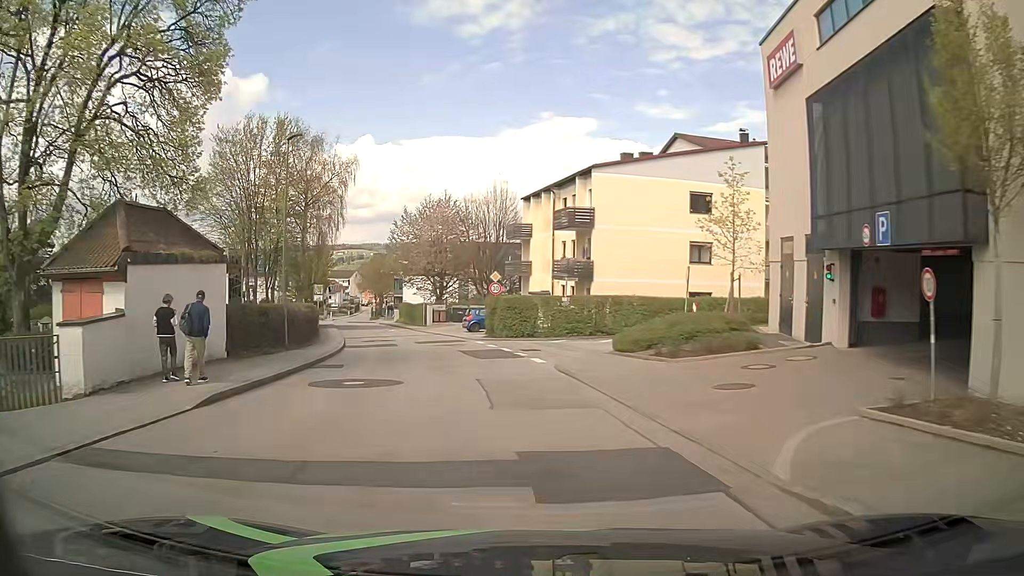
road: unclassified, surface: asphalt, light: Day
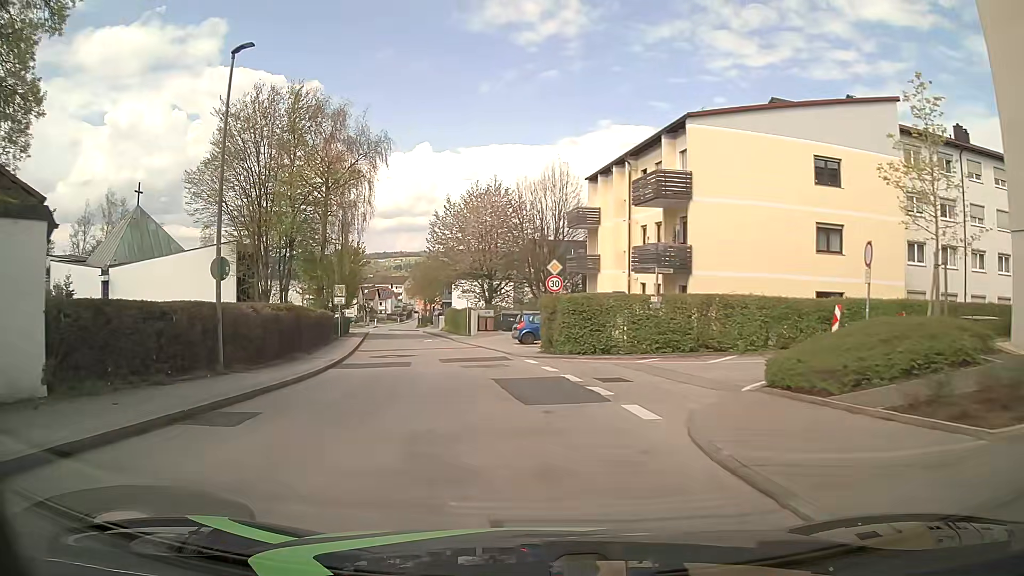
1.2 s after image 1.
(-0.5, +10.1) m; -6°
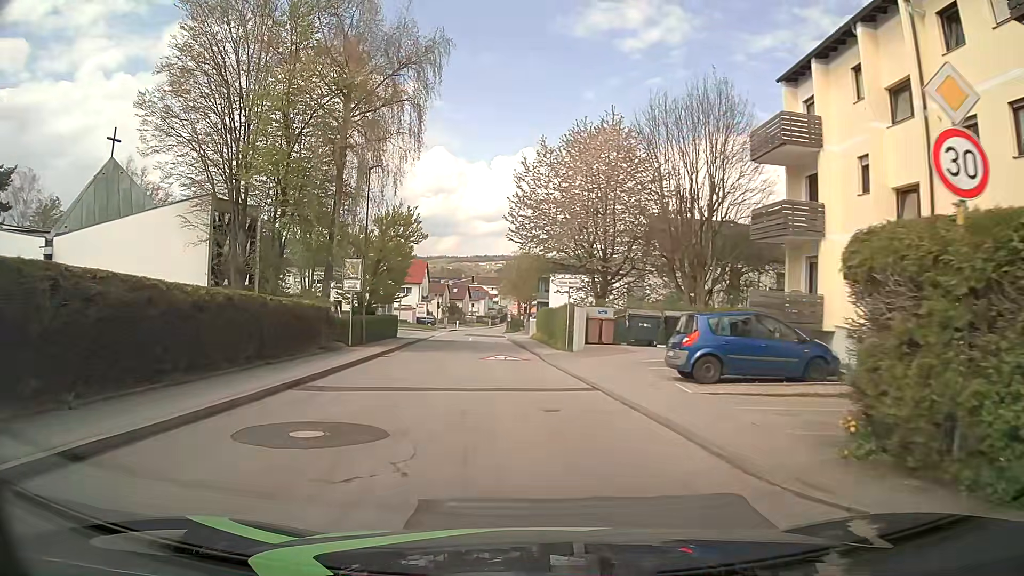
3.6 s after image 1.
(-1.5, +19.6) m; -8°
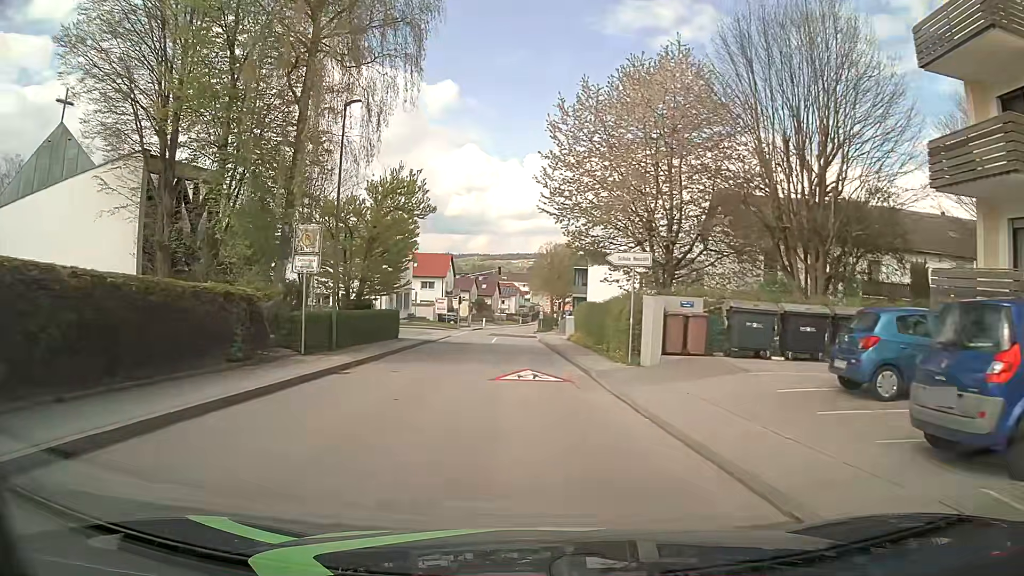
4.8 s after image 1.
(-0.4, +9.7) m; -3°
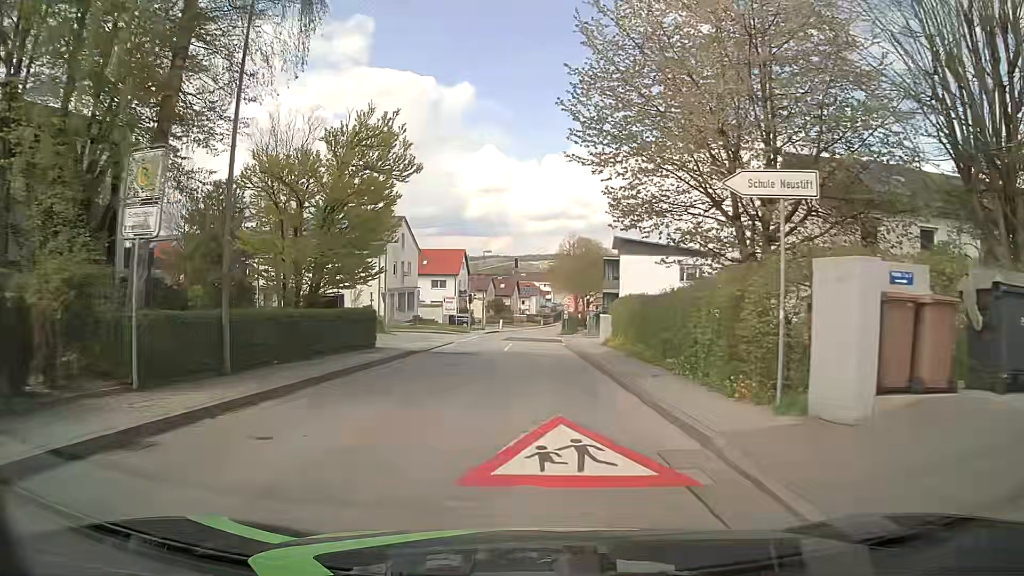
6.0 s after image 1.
(-0.2, +9.7) m; -2°
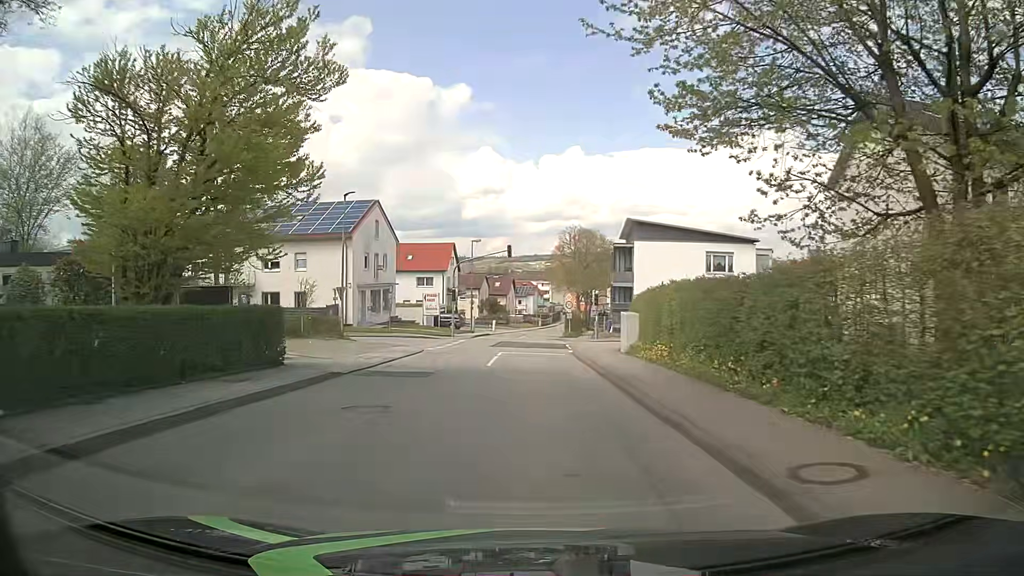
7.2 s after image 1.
(0.0, +9.7) m; 0°
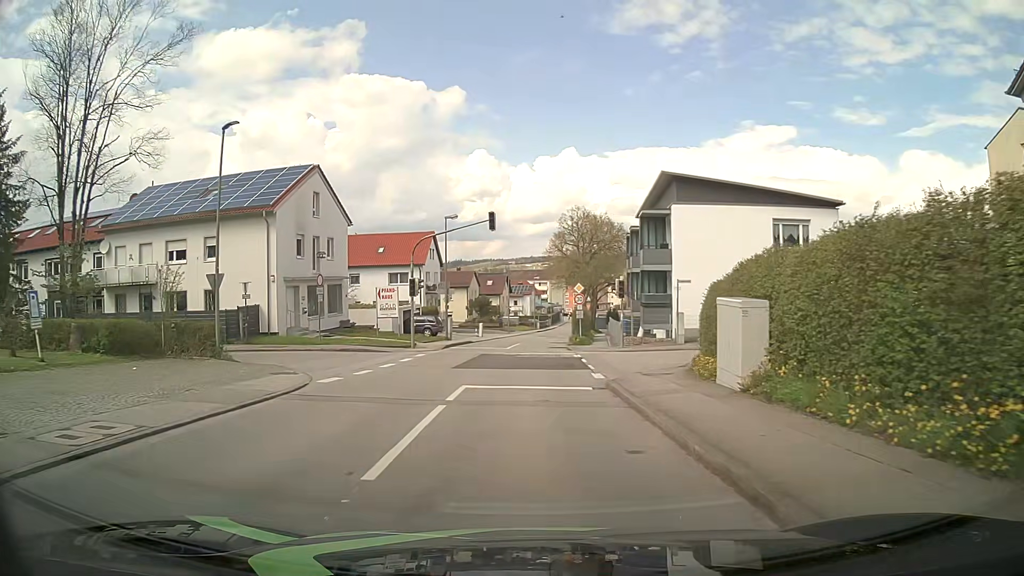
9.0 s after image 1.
(+0.1, +14.5) m; 0°
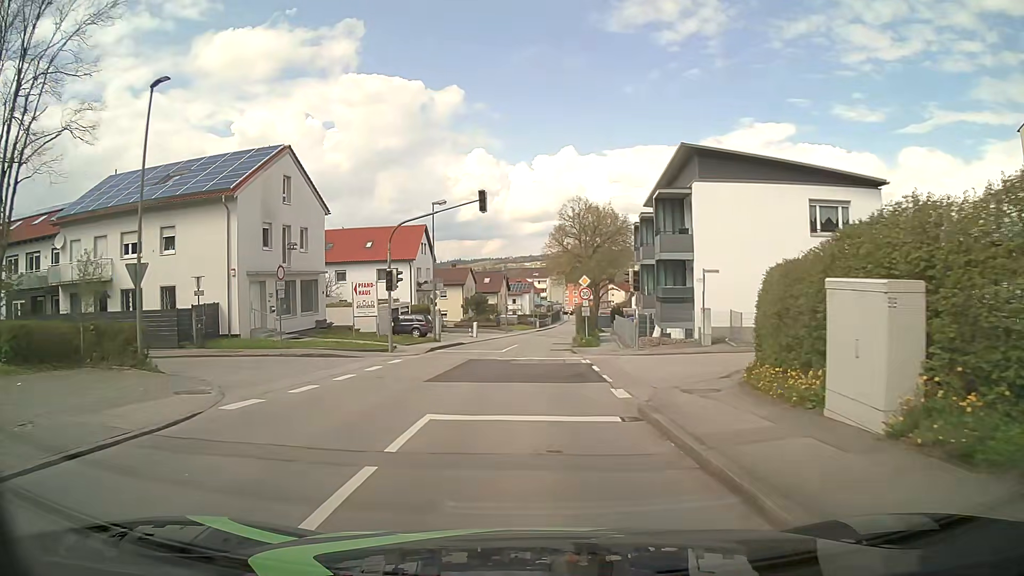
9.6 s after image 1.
(0.0, +4.8) m; 0°
(0, +10) (0, +20) (0, +30) (+1, +40) (+1, +50) (+2, +60) (+3, +70) (+4, +80) (+5, +90) (+6, +100) m
